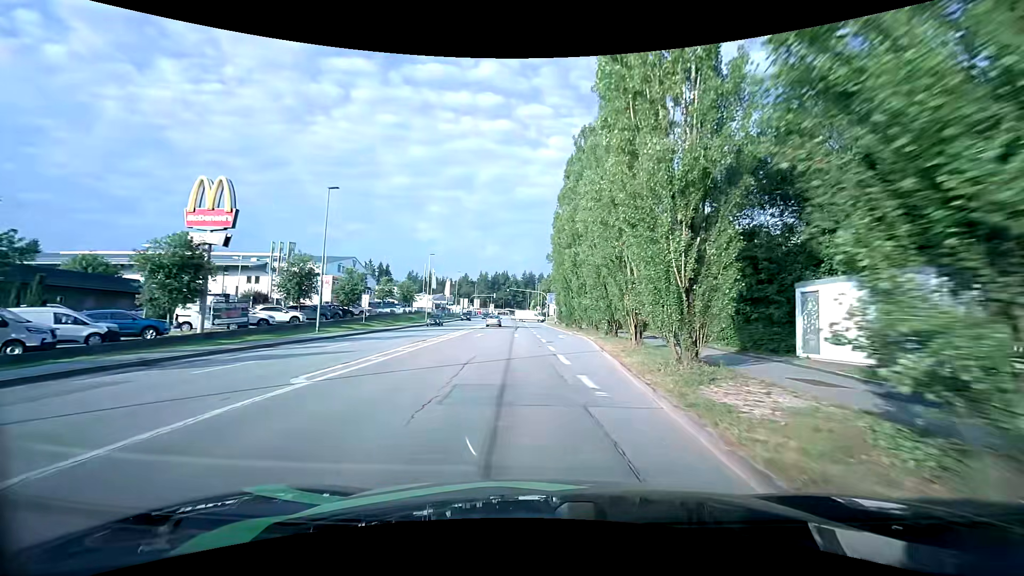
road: tertiary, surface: asphalt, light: Day
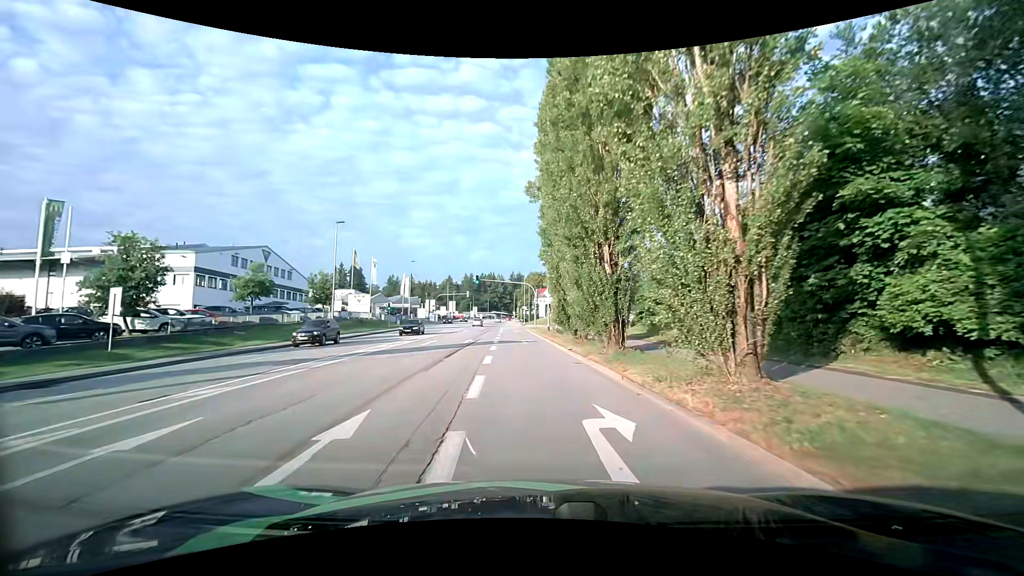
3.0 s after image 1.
(+0.9, +30.1) m; +1°
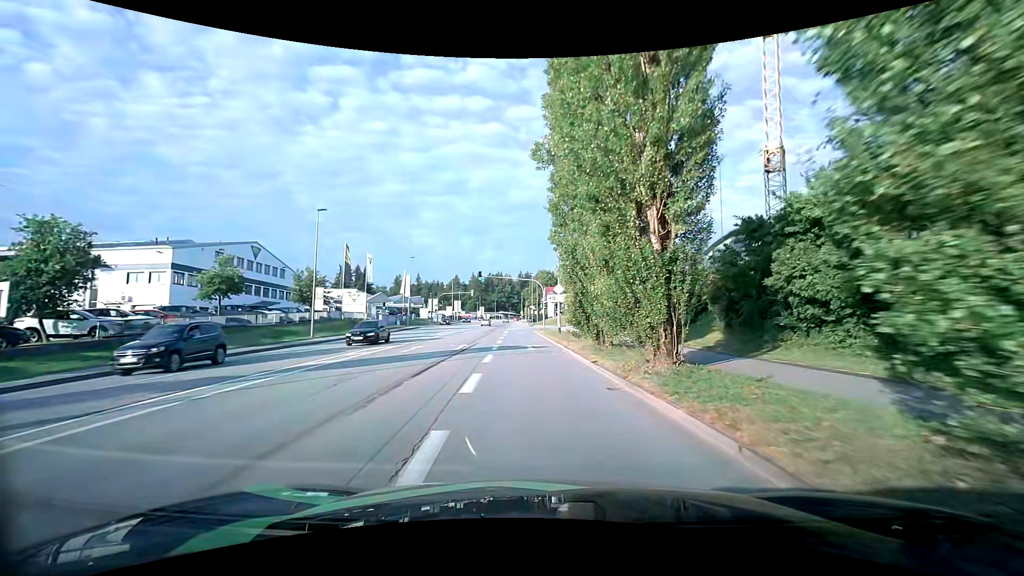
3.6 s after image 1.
(0.0, +5.7) m; 0°
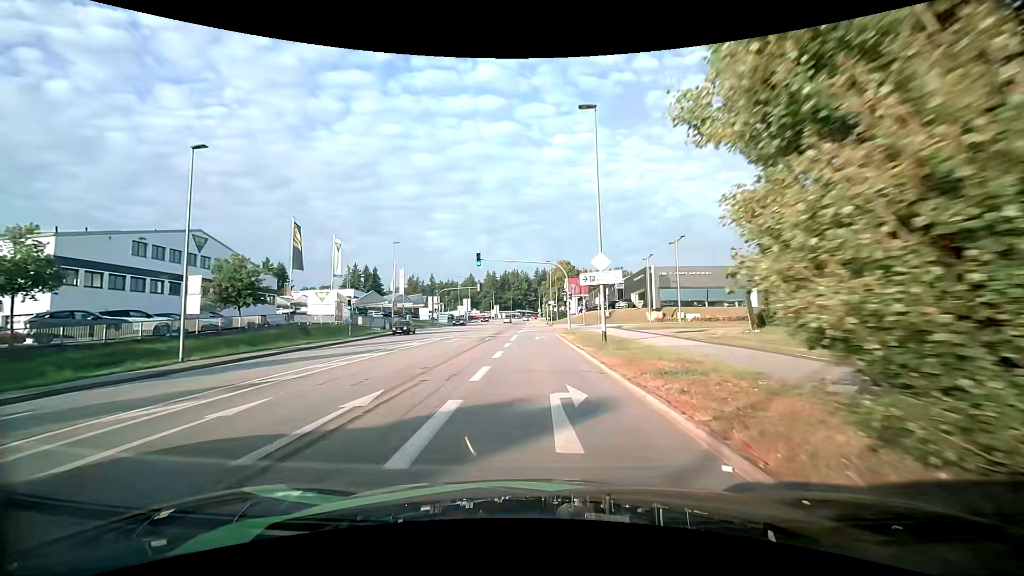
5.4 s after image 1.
(-0.4, +16.6) m; -2°
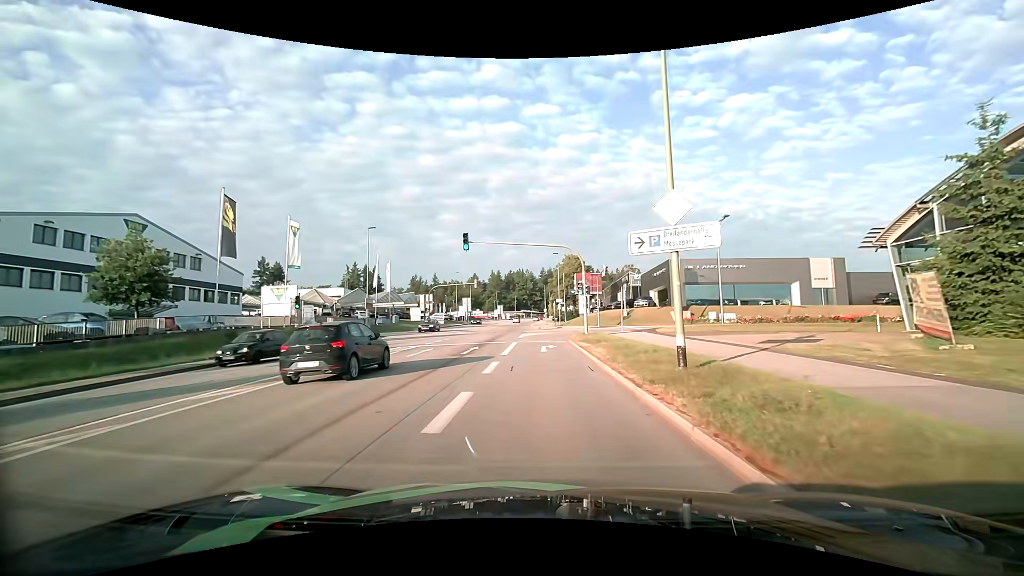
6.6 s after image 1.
(-0.1, +10.5) m; -1°
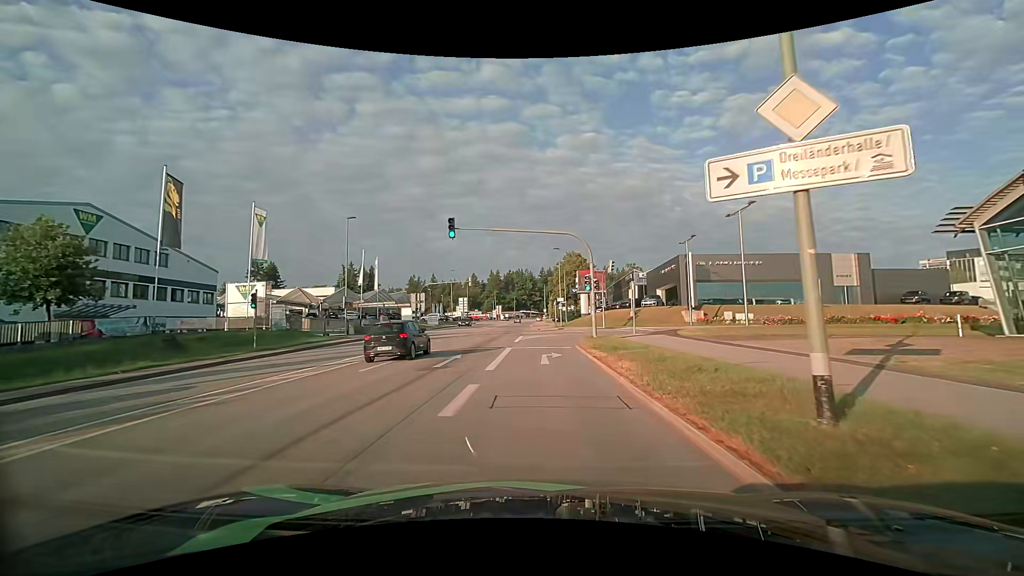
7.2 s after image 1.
(0.0, +5.1) m; 0°
(0, +10) (0, +20) (+1, +30) (+3, +39) (+12, +44) (+22, +44) (+32, +44) (+42, +43) (+52, +41) (+61, +39) m
